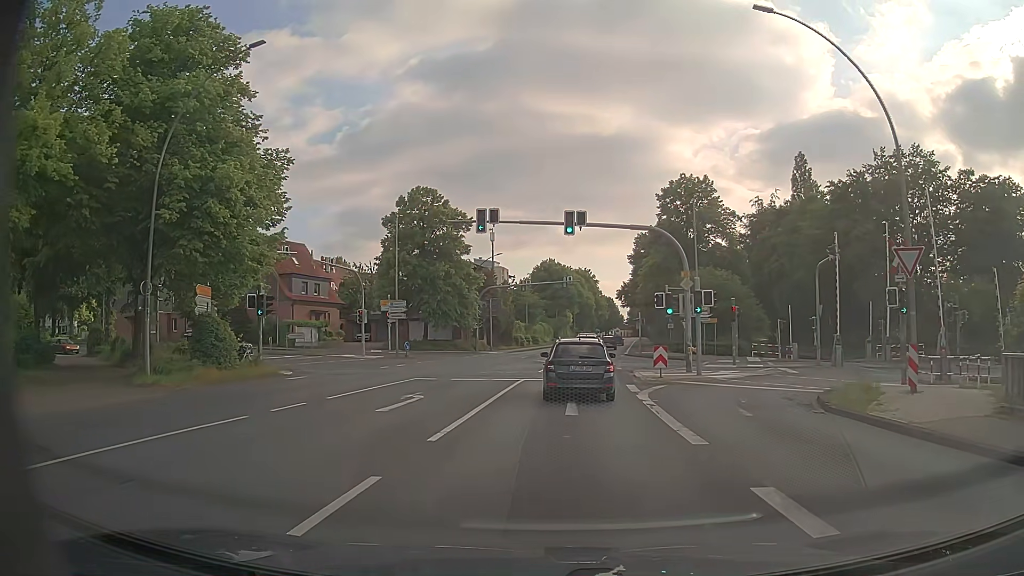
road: primary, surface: asphalt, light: Day
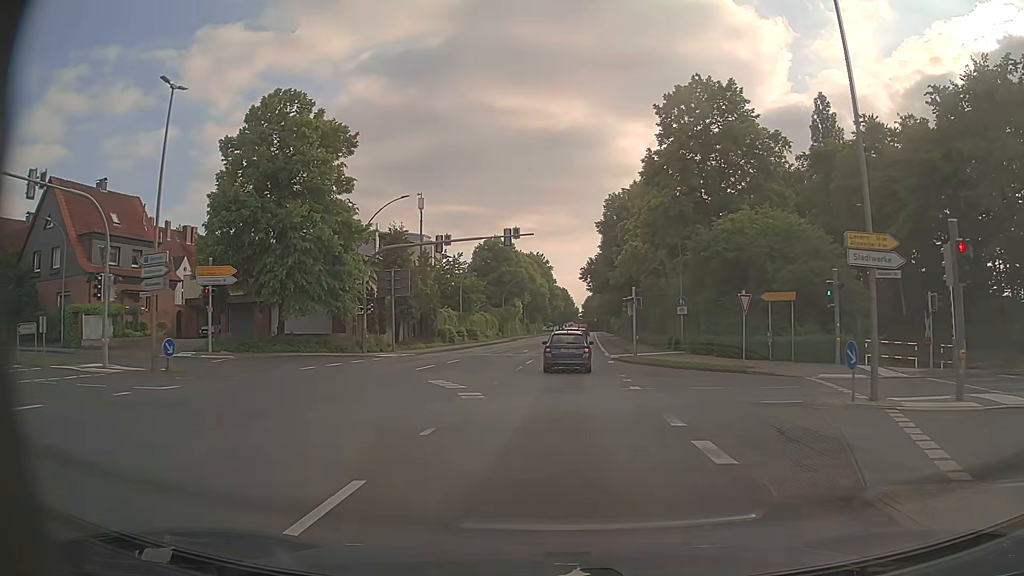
(+1.0, +26.7) m; +4°
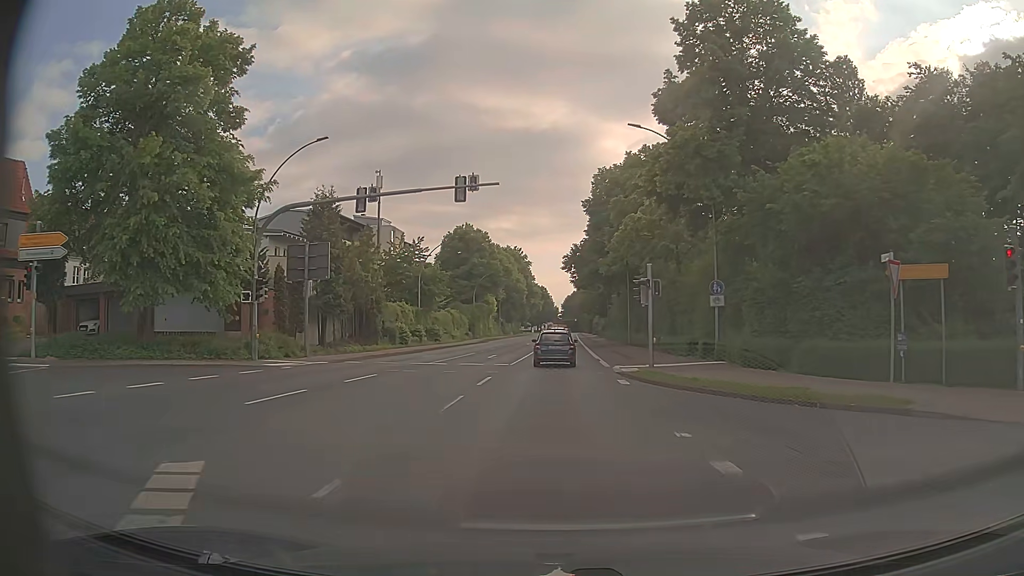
(+0.2, +13.2) m; +2°
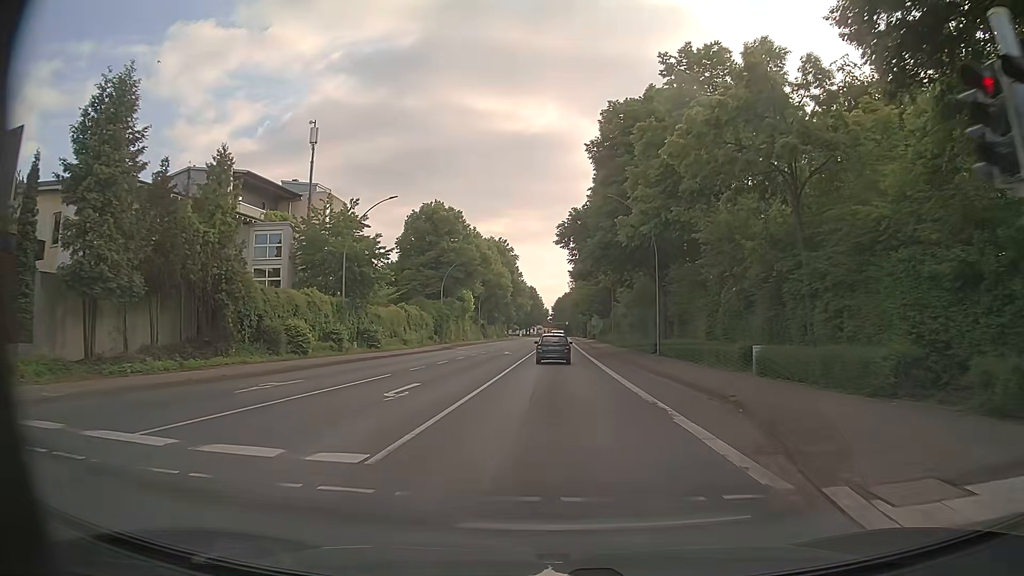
(+0.1, +21.5) m; +1°
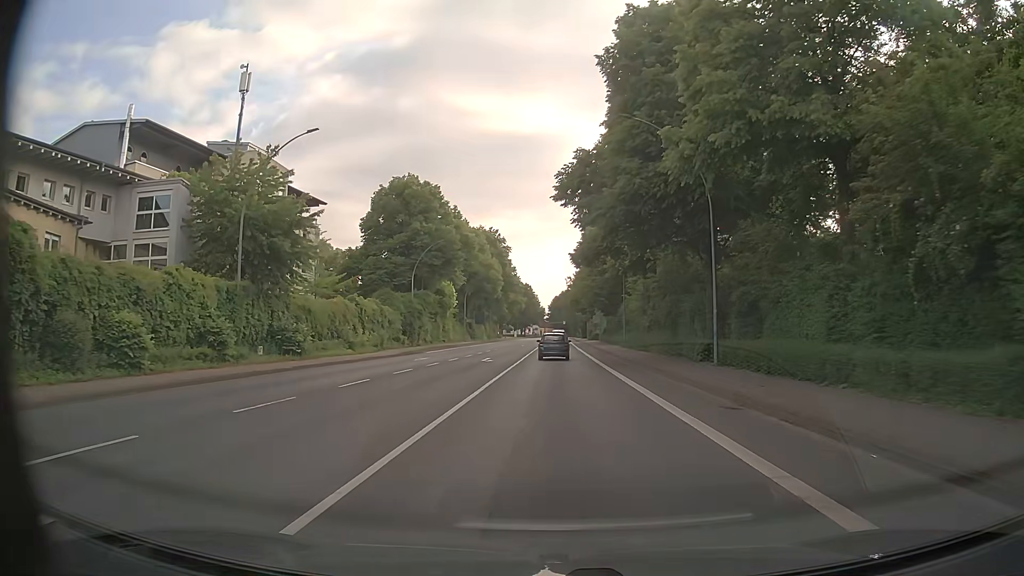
(0.0, +14.9) m; 0°
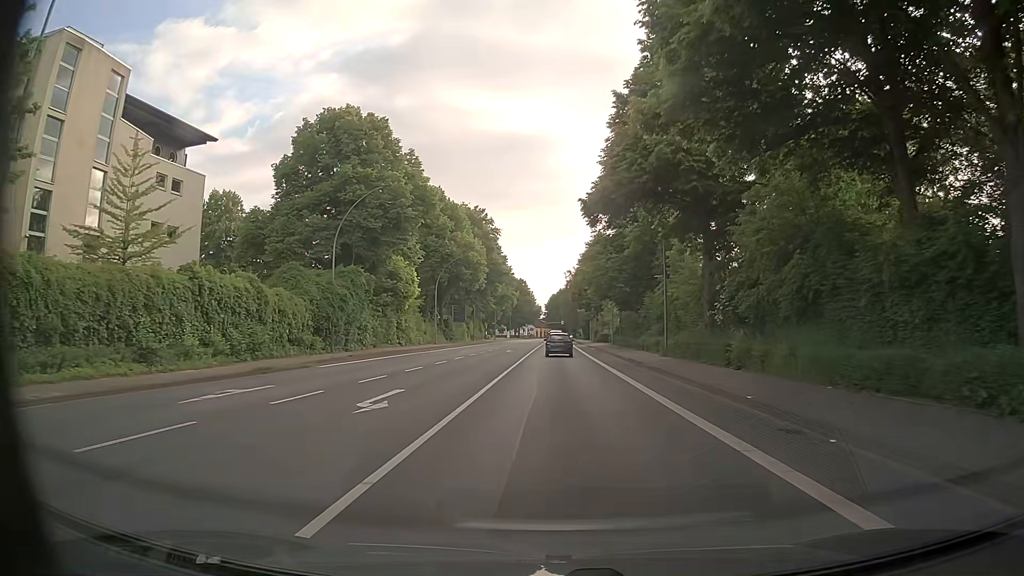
(+0.1, +22.9) m; 0°
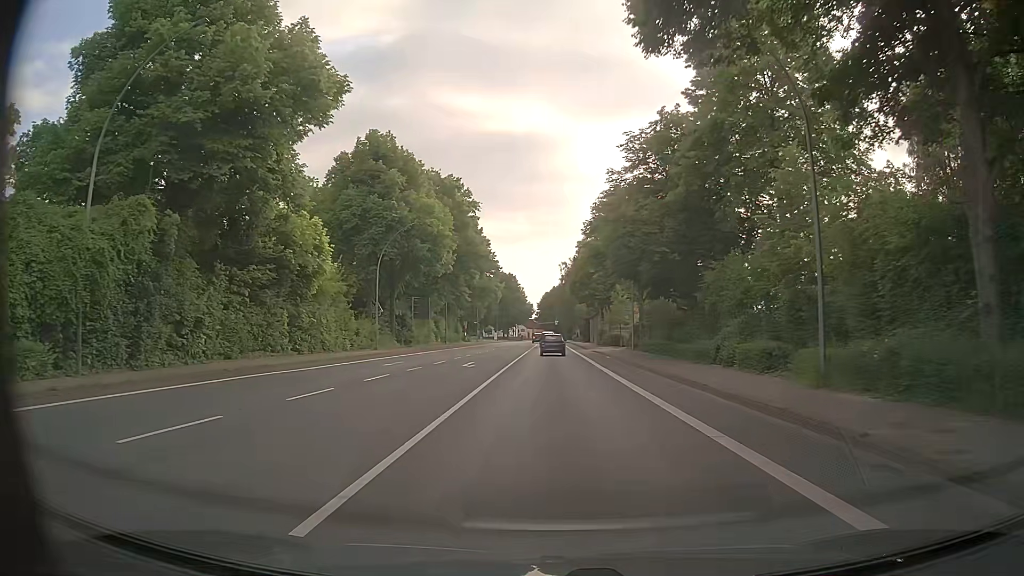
(+0.3, +23.2) m; +1°
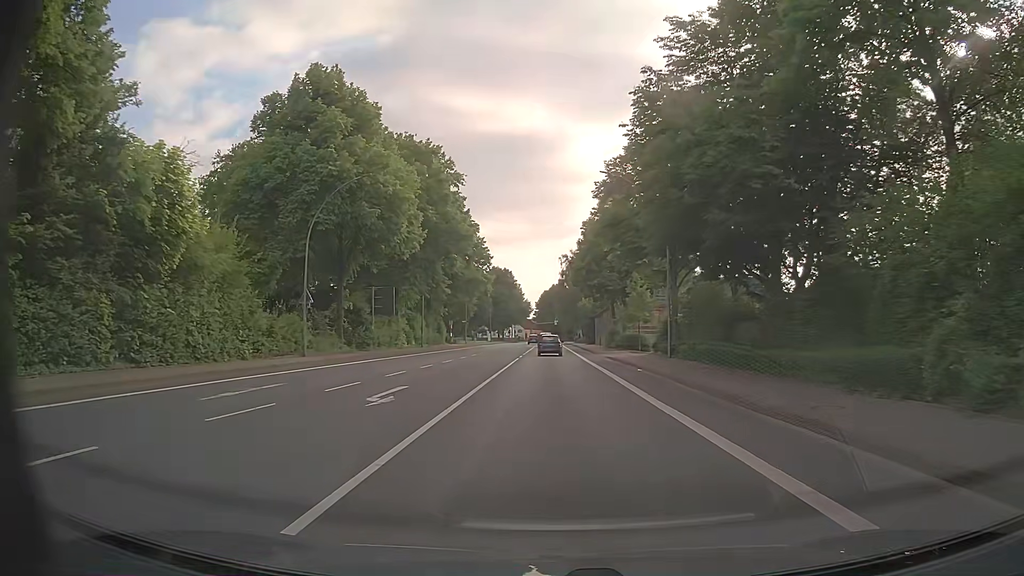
(+0.2, +15.6) m; 0°
(0, +10) (0, +20) (0, +30) (0, +40) (0, +50) (0, +60) (0, +70) (0, +80) (0, +90) (0, +100) m
